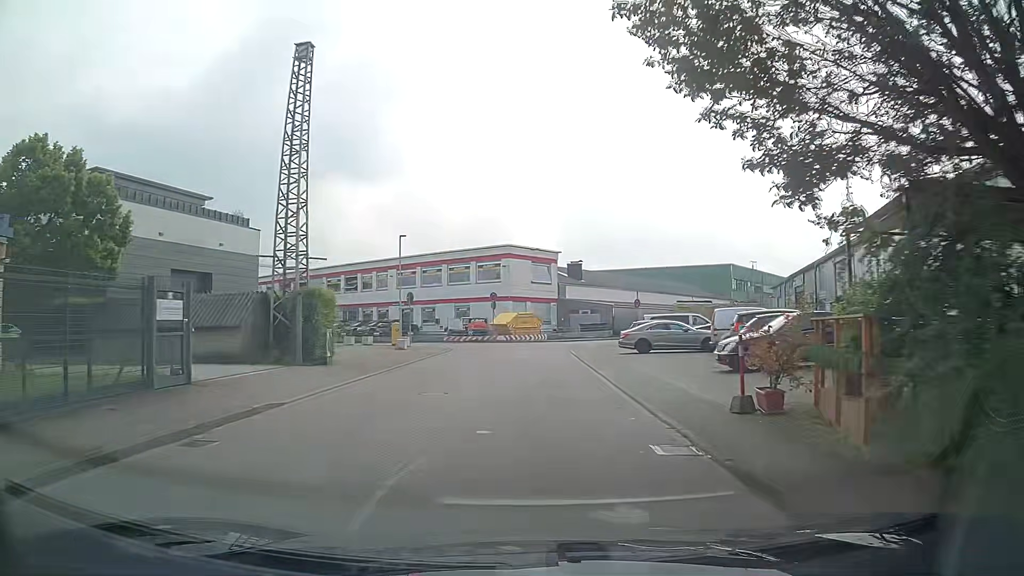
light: Day
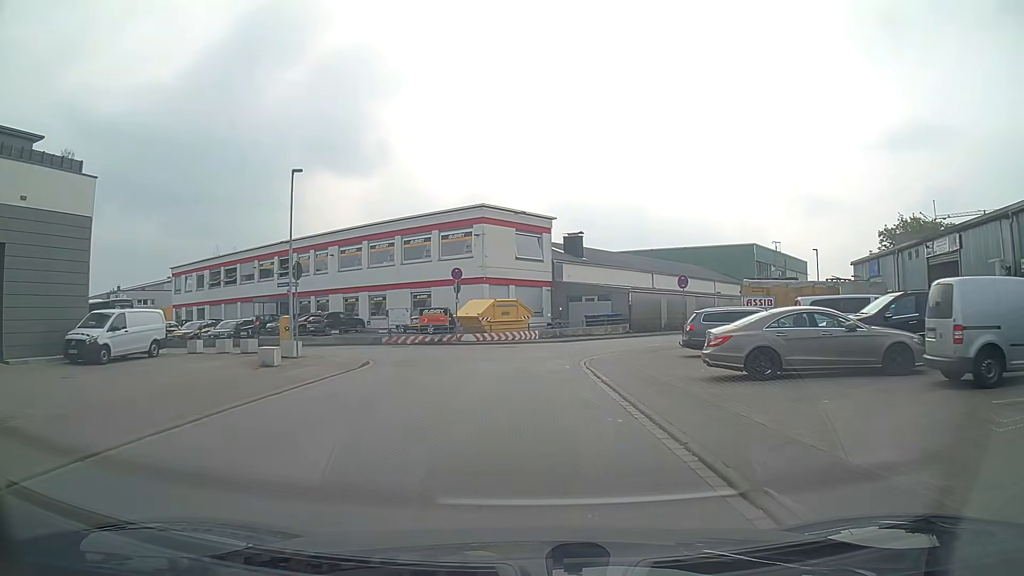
(+0.5, +16.7) m; +1°
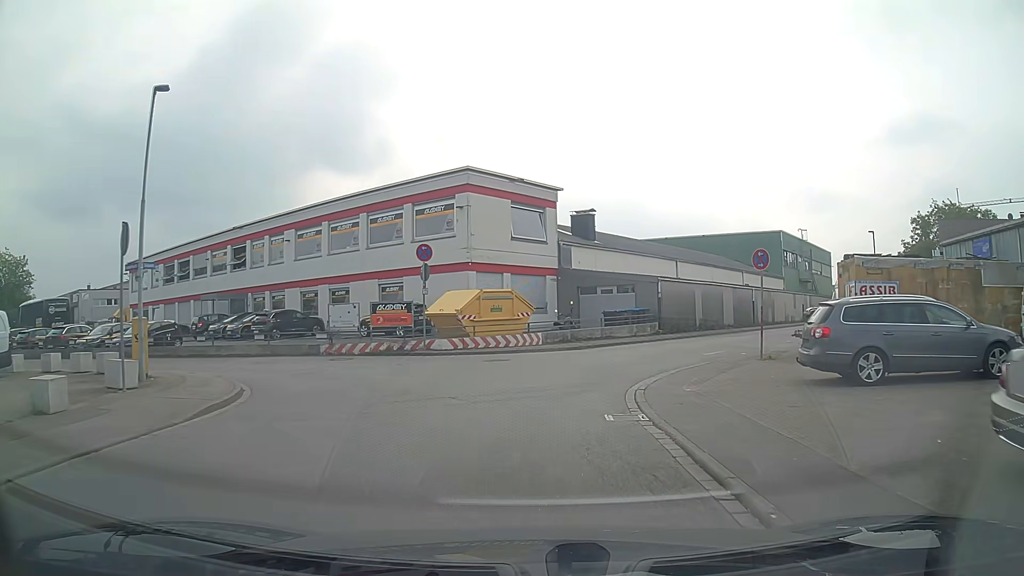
(+0.1, +9.6) m; +1°
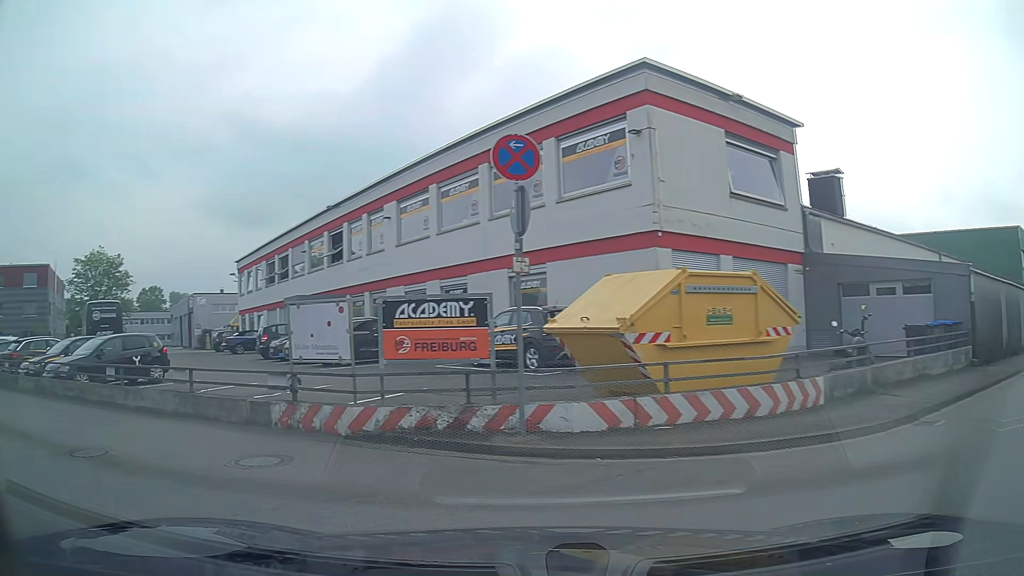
(-0.6, +14.2) m; -20°
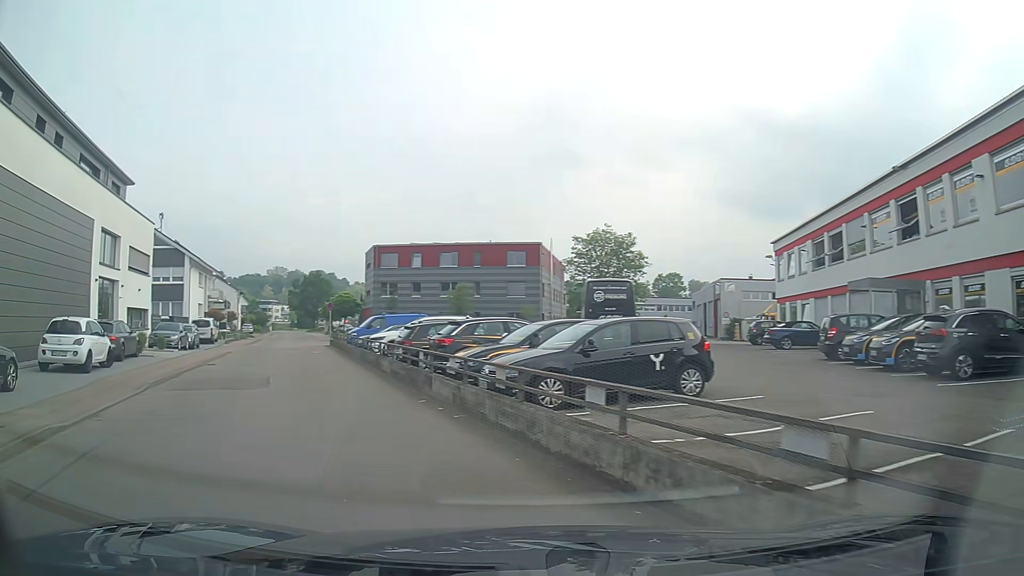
(-2.9, +7.2) m; -41°
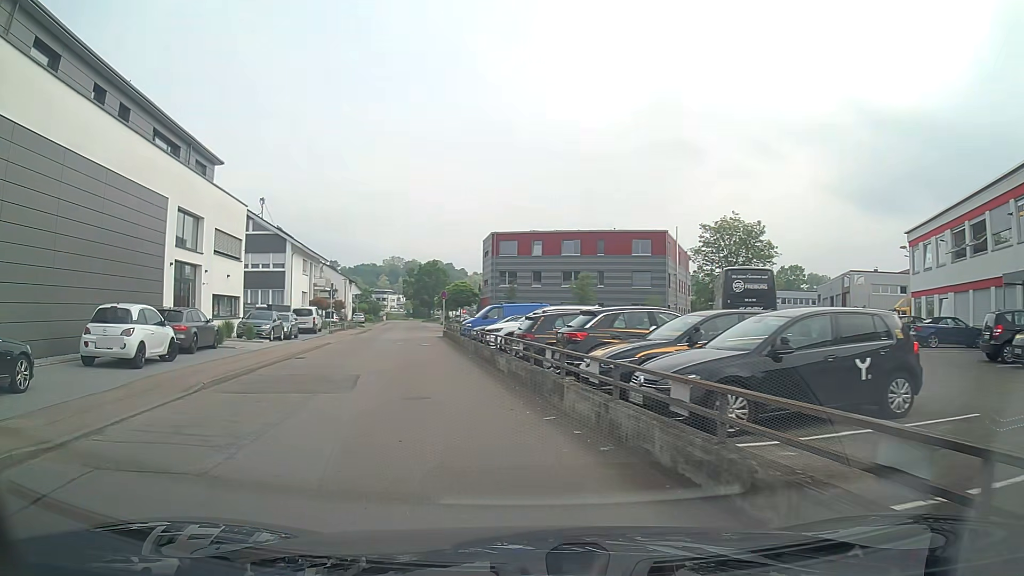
(-0.4, +3.2) m; -10°
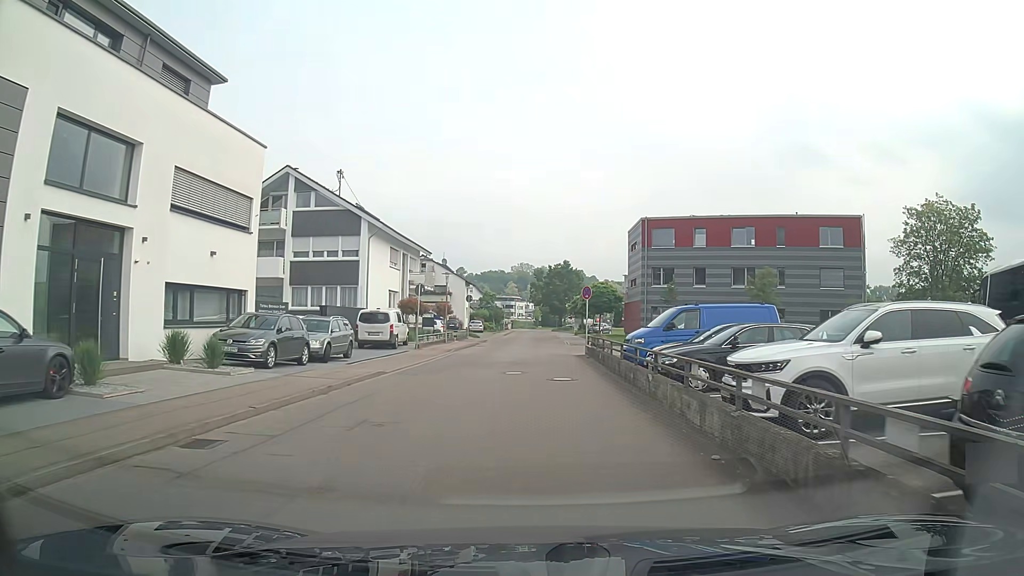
(-2.4, +15.3) m; -11°
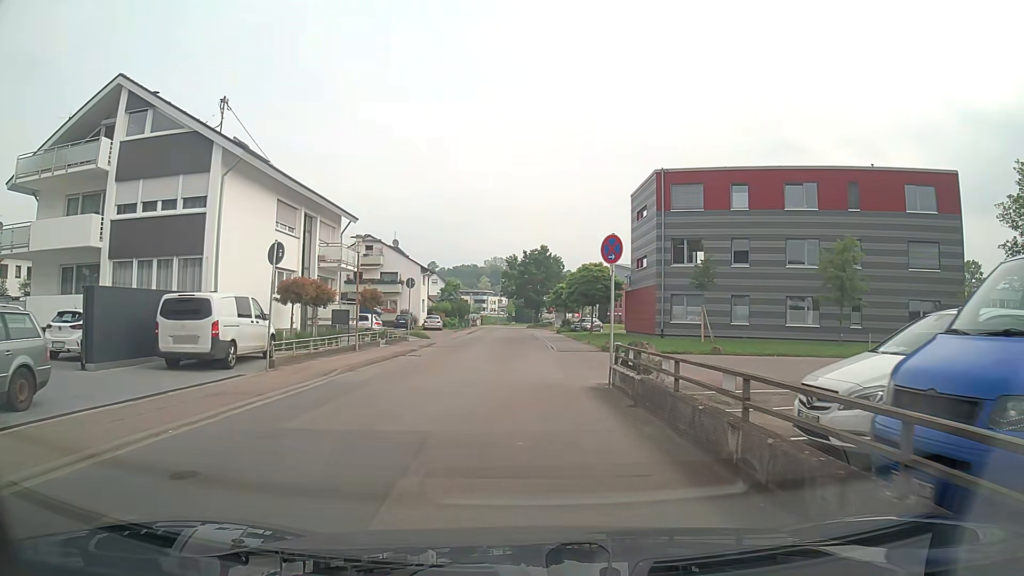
(+0.2, +16.2) m; +2°
